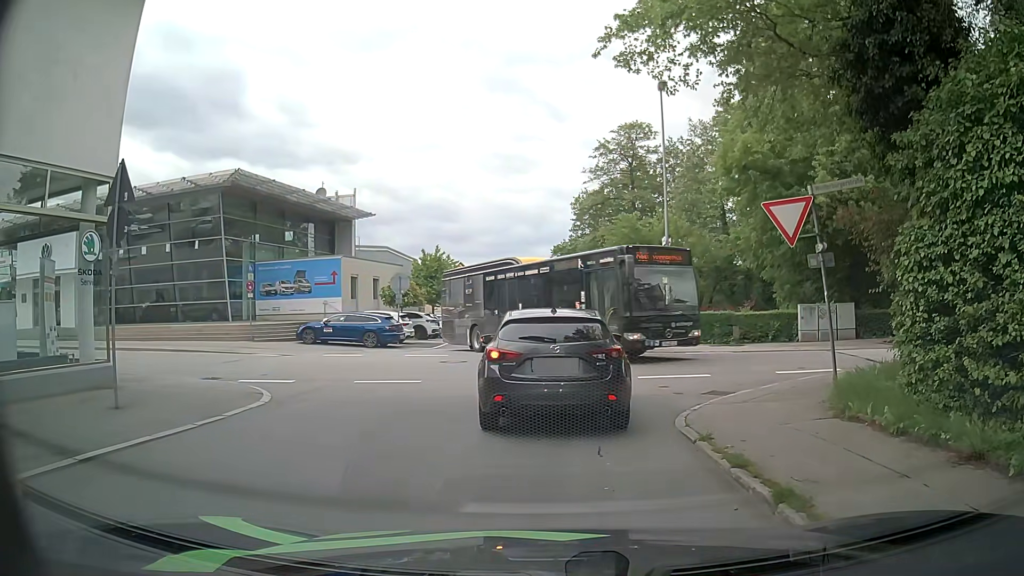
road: residential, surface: asphalt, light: Day
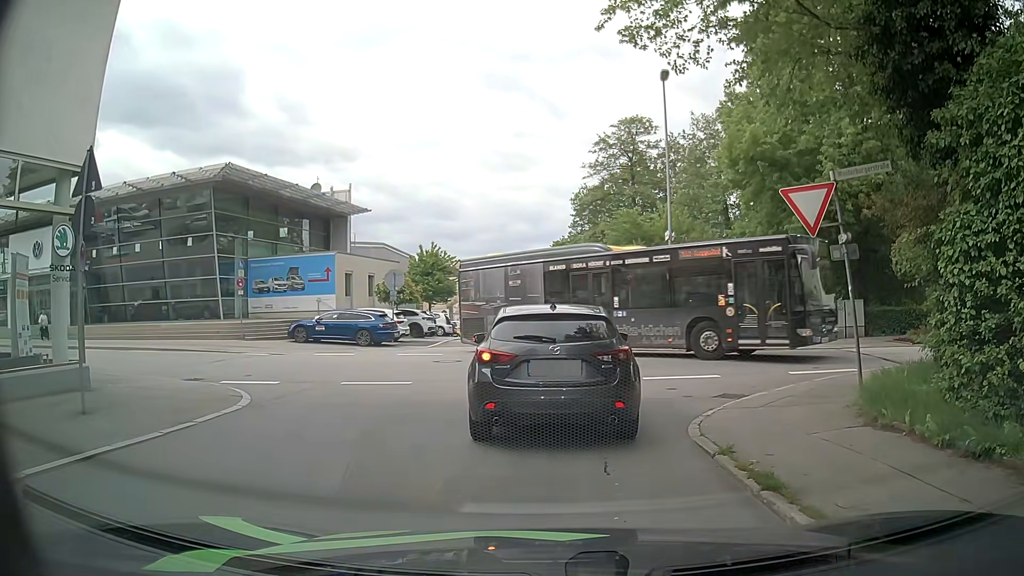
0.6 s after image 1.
(0.0, +0.9) m; 0°
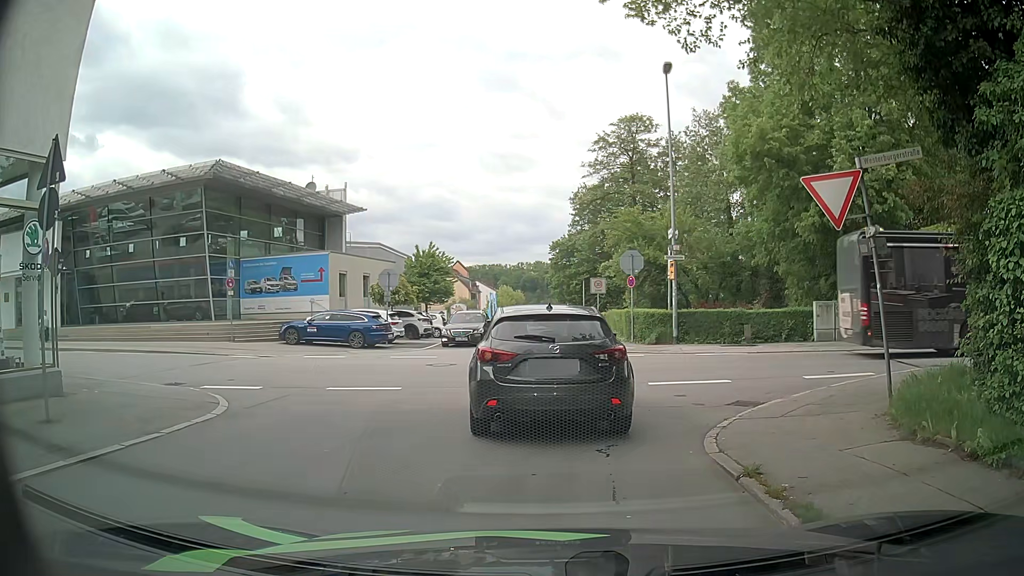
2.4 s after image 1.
(0.0, +0.9) m; 0°
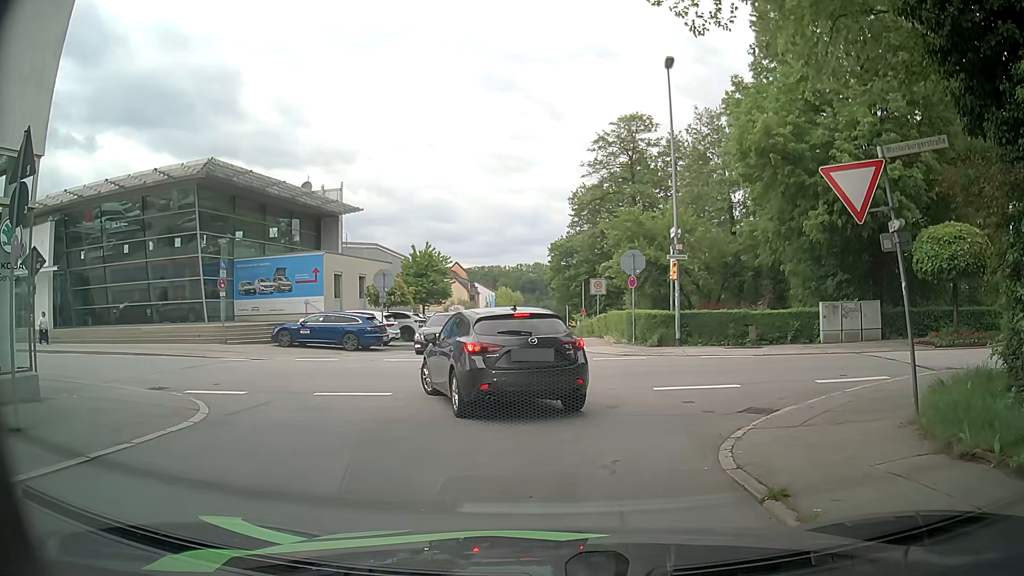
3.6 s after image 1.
(0.0, +0.7) m; 0°
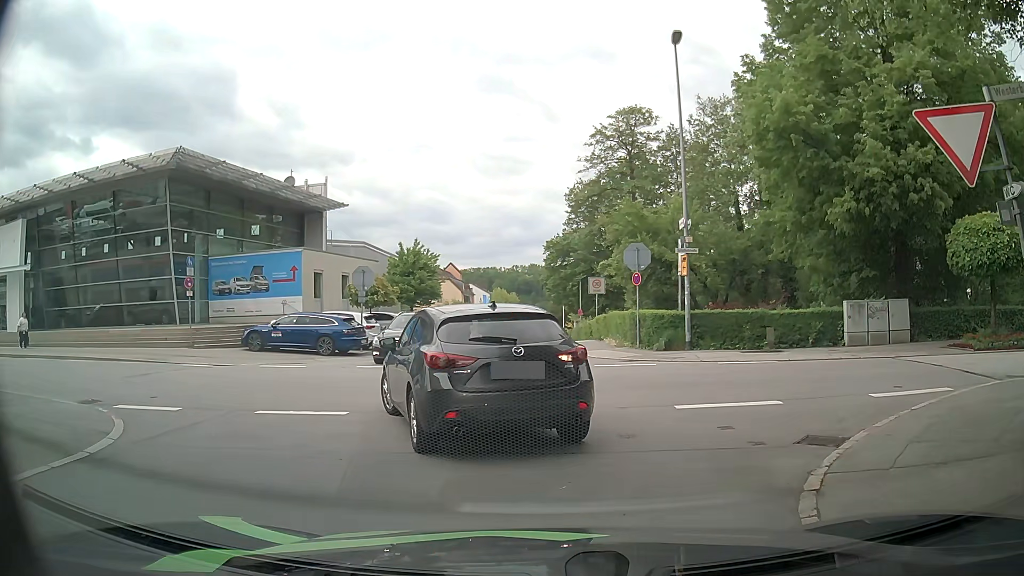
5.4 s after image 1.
(+0.1, +2.5) m; +3°
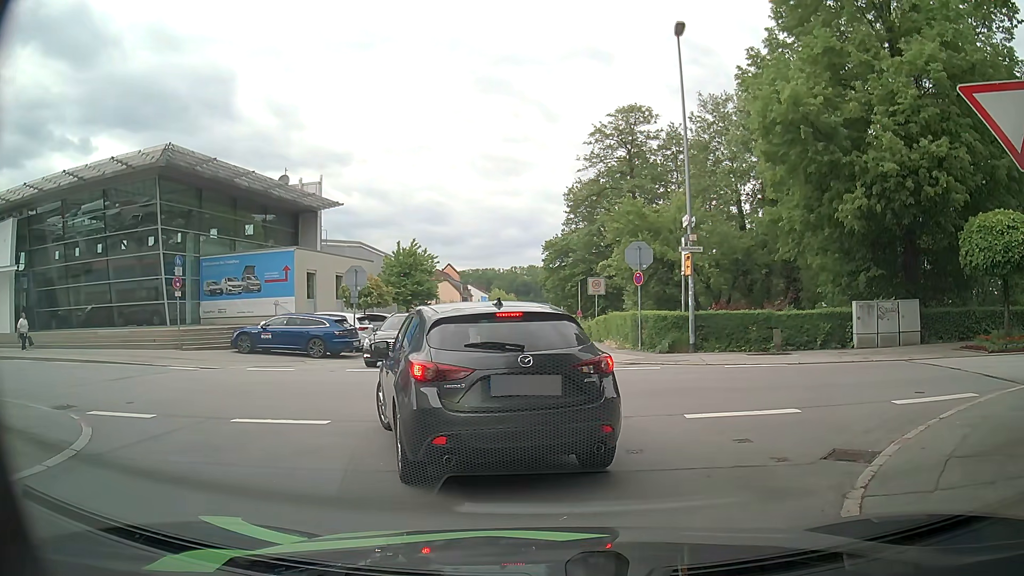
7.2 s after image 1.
(0.0, +0.8) m; 0°
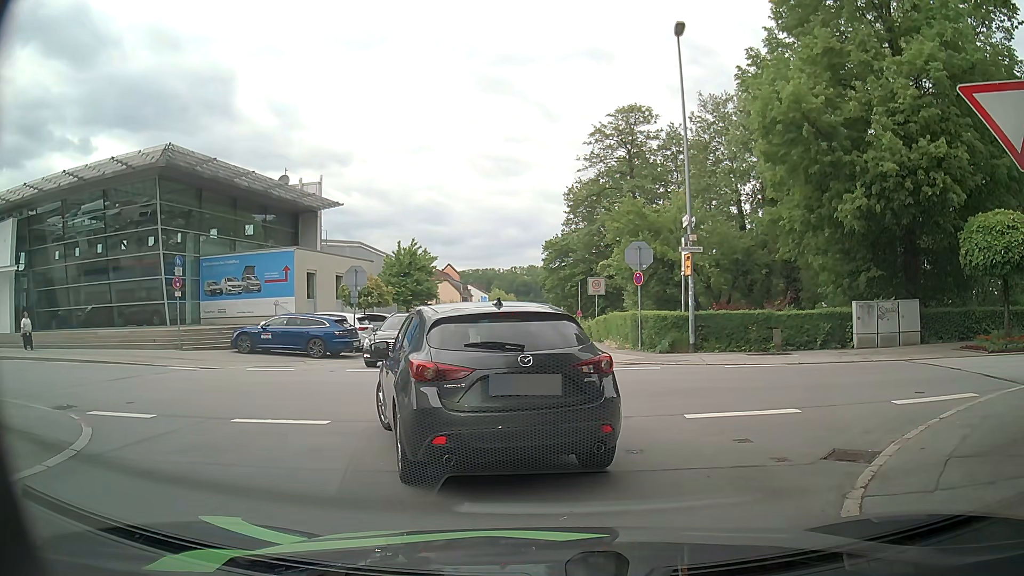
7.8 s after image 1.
(0.0, 0.0) m; 0°
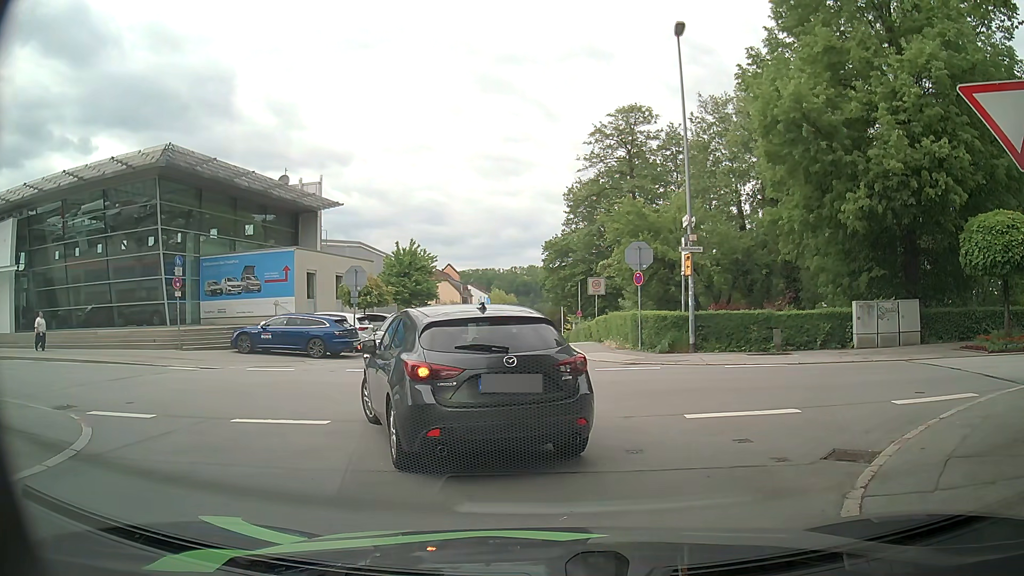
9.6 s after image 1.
(0.0, 0.0) m; 0°
